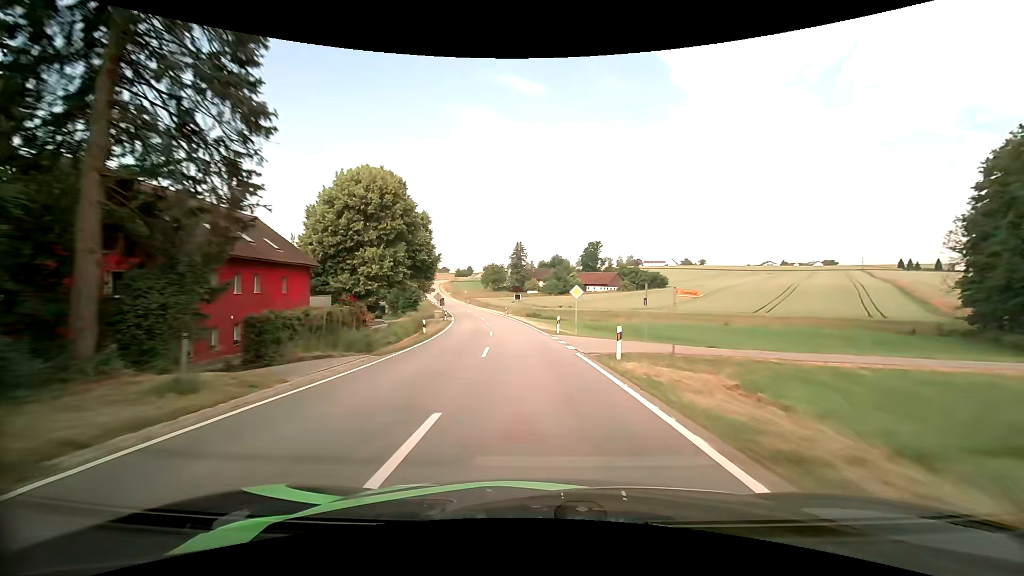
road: tertiary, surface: asphalt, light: Day
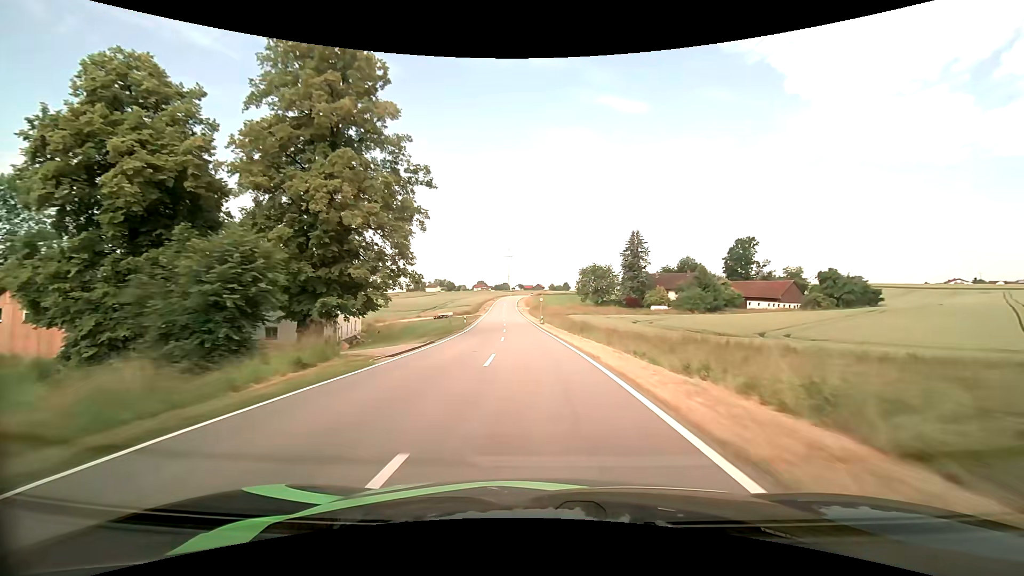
(-6.3, +63.7) m; -11°
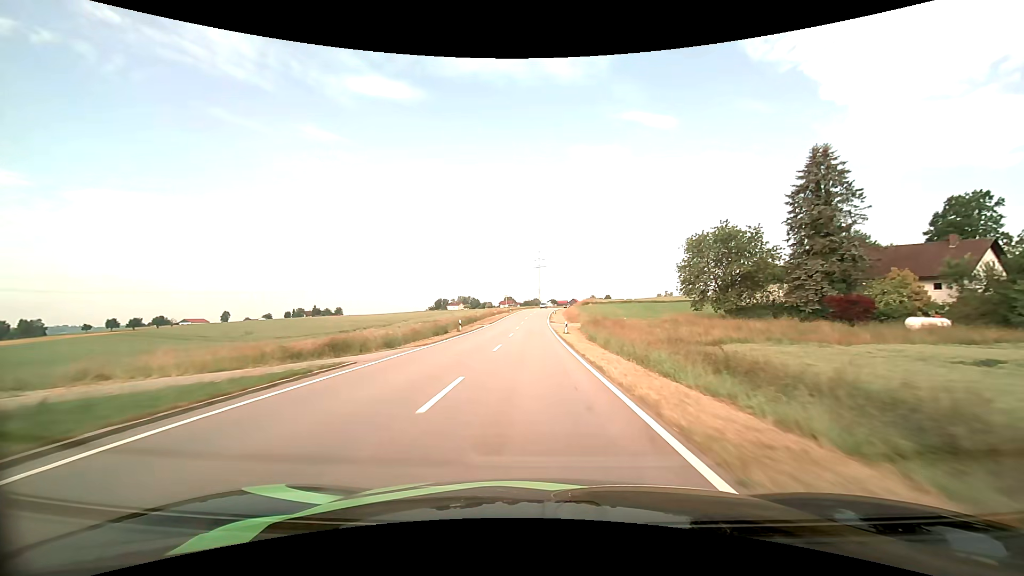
(-3.4, +68.5) m; -4°
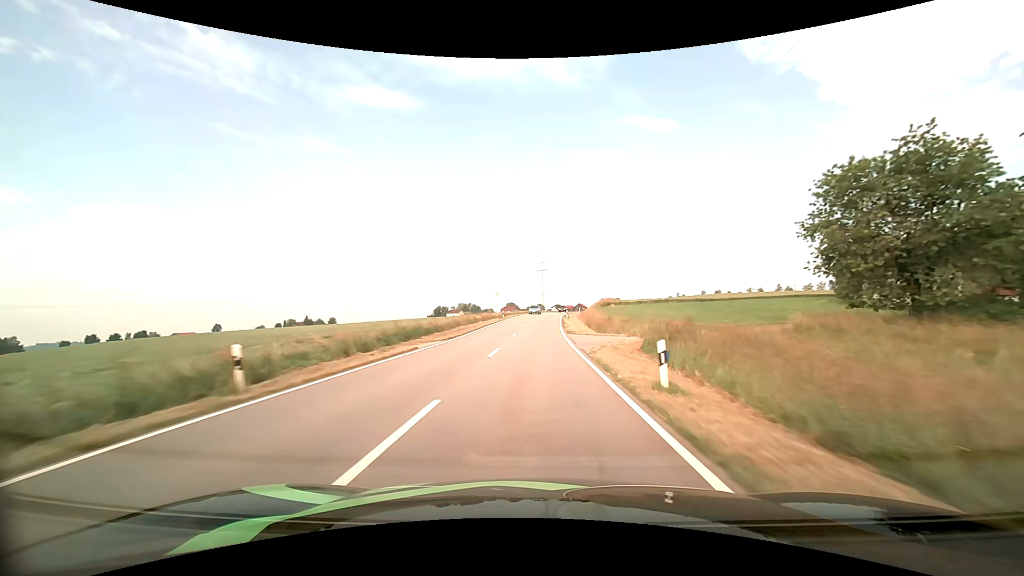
(-0.2, +28.0) m; -1°
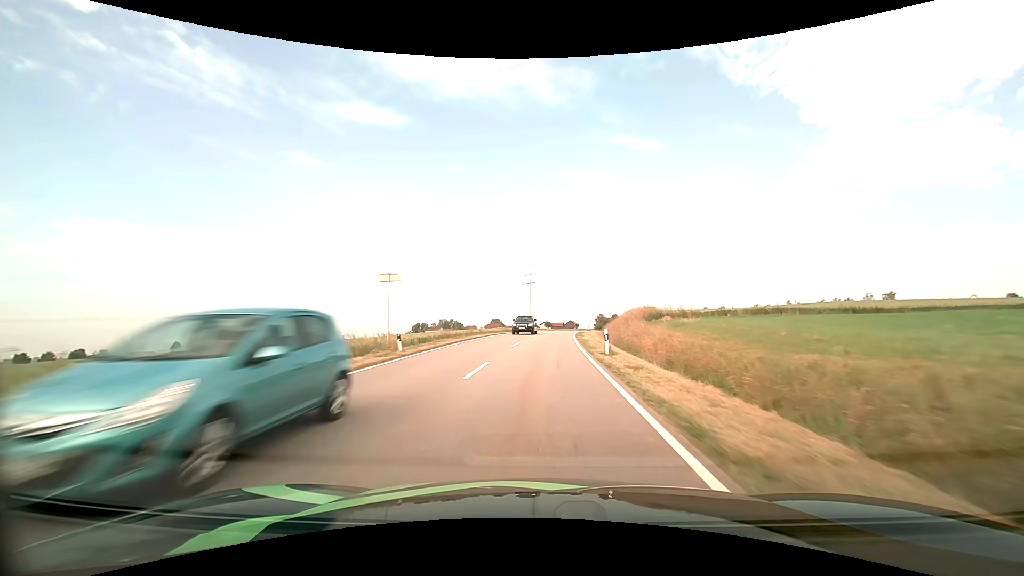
(+0.4, +42.4) m; +1°
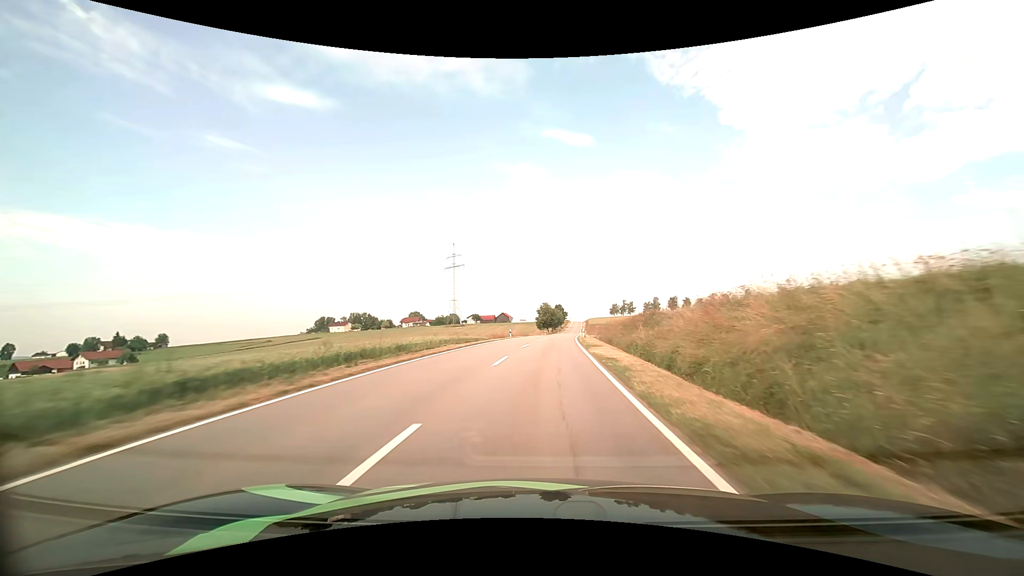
(+4.3, +69.9) m; +7°
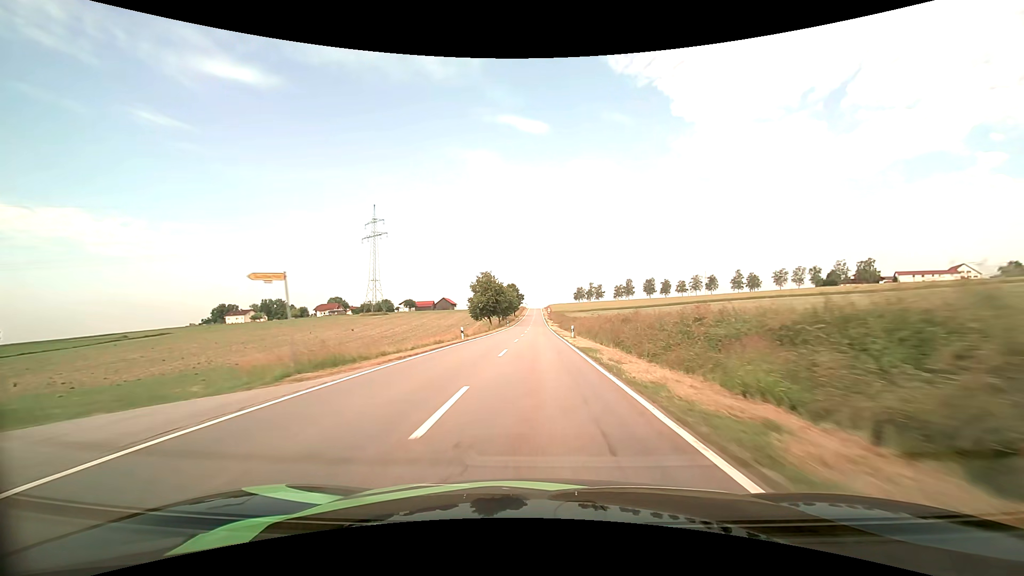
(+3.6, +70.5) m; +5°
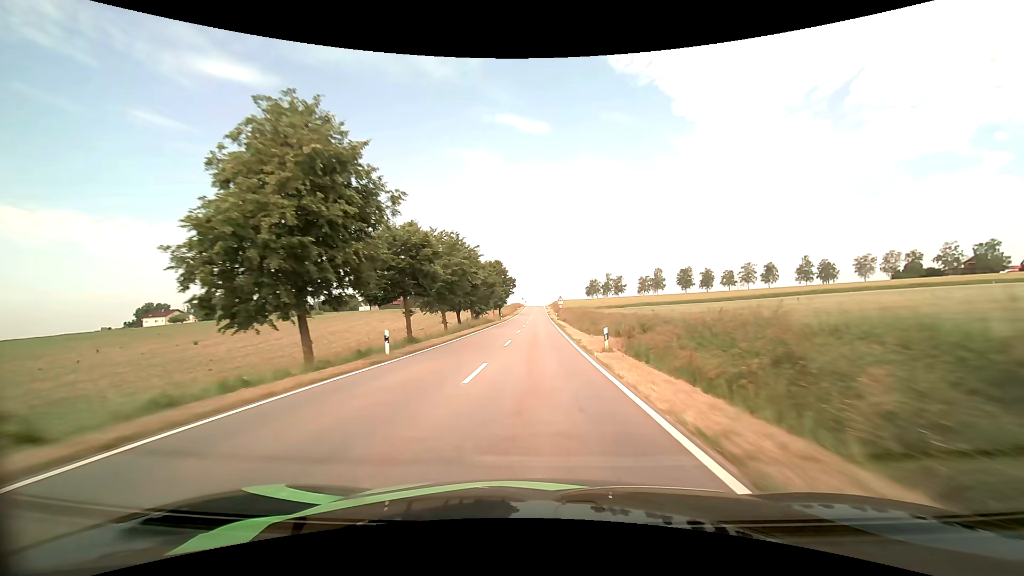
(+0.3, +70.0) m; 0°
(0, +10) (0, +20) (0, +30) (0, +40) (0, +50) (0, +60) (0, +70) (0, +80) (0, +90) (0, +100) m
